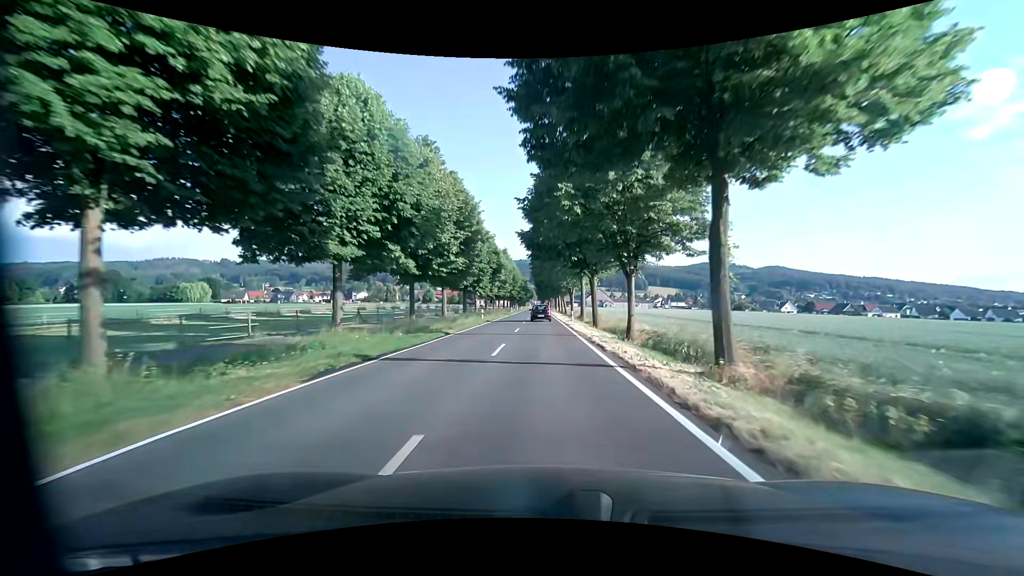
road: tertiary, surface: asphalt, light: Day
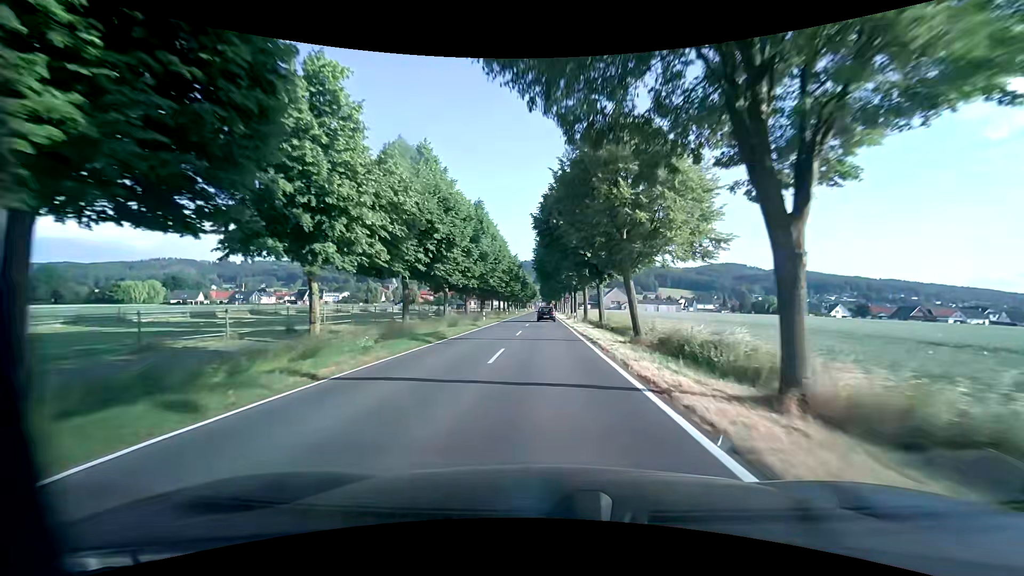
(-0.5, +49.5) m; 0°
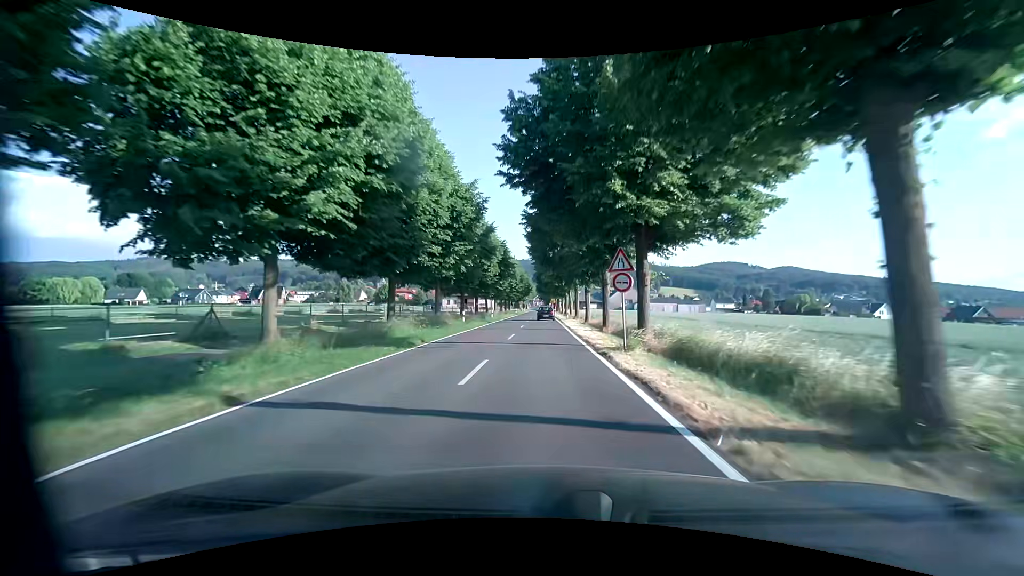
(-0.3, +39.4) m; +1°
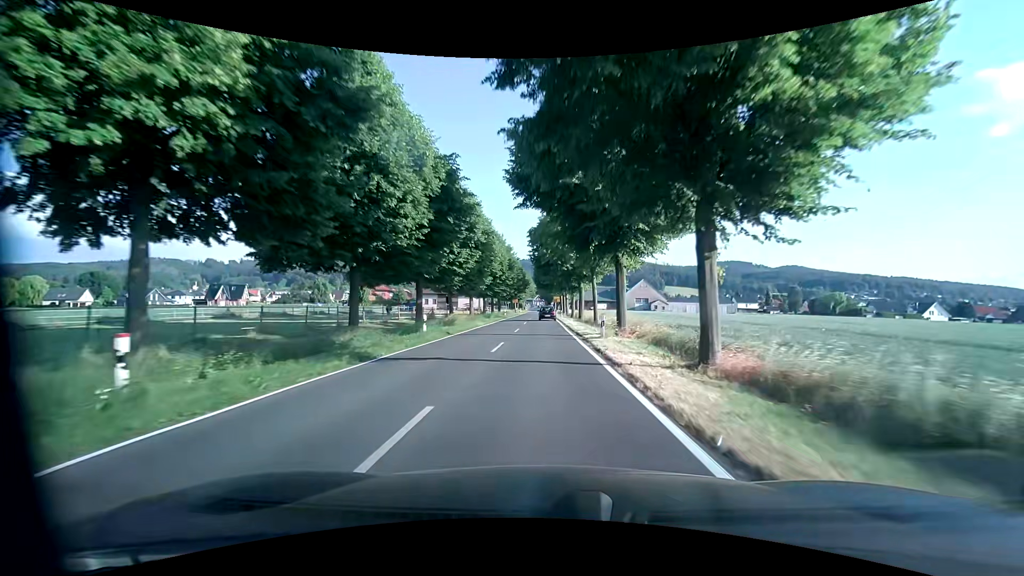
(-0.6, +30.0) m; -1°
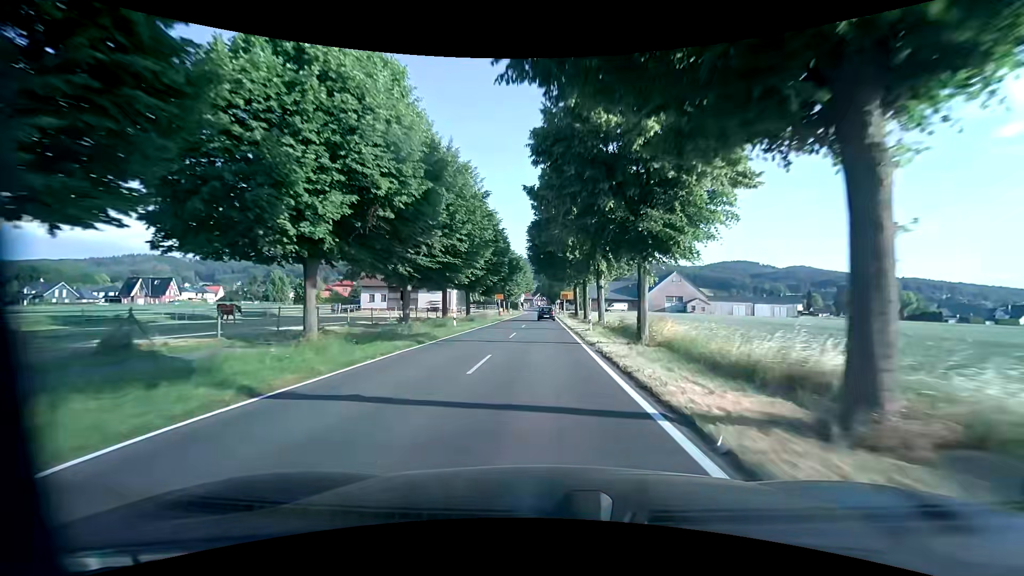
(-0.1, +40.8) m; 0°
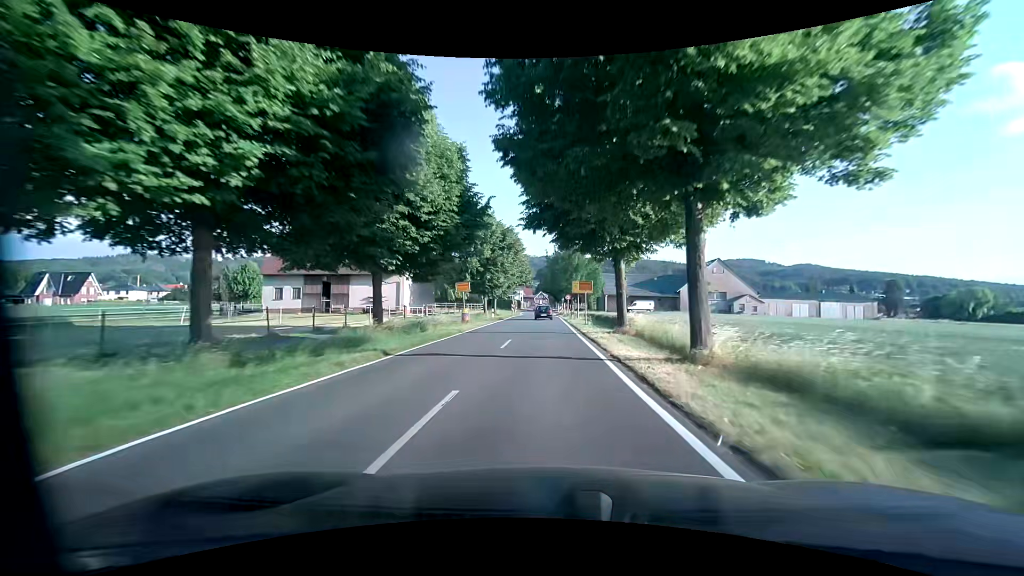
(-0.2, +30.1) m; 0°
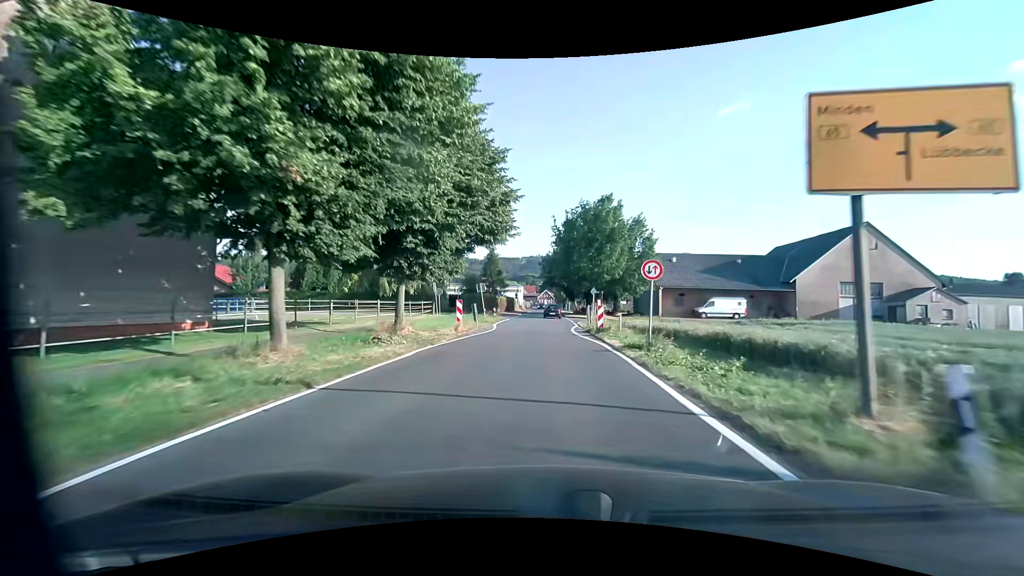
(-0.2, +45.1) m; -1°
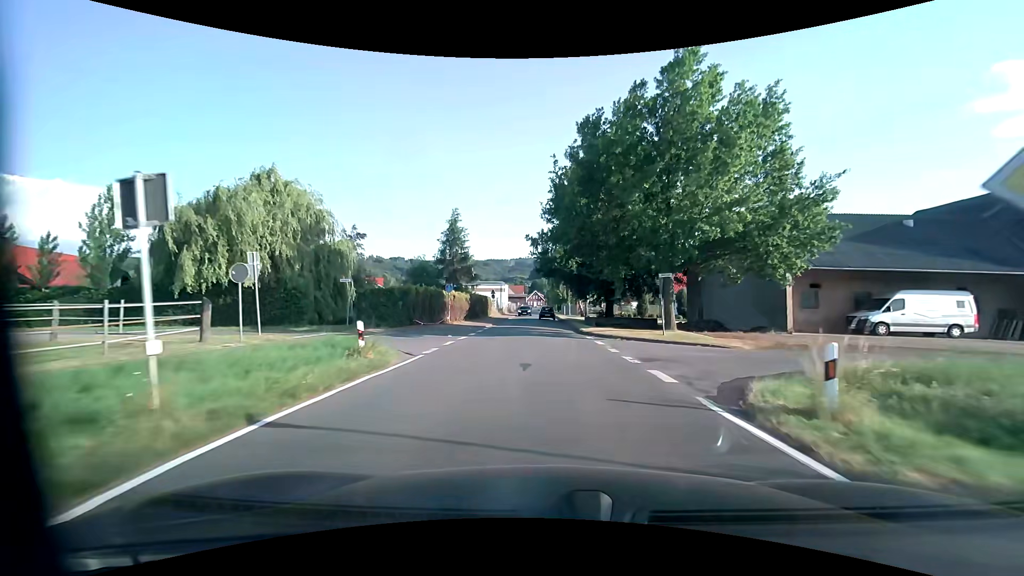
(-0.3, +31.7) m; +1°
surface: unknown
(0, +10) (0, +20) (+1, +30) (+1, +40) (+1, +50) (+1, +60) (+1, +70) (+1, +80) (0, +90) (+1, +100) m
